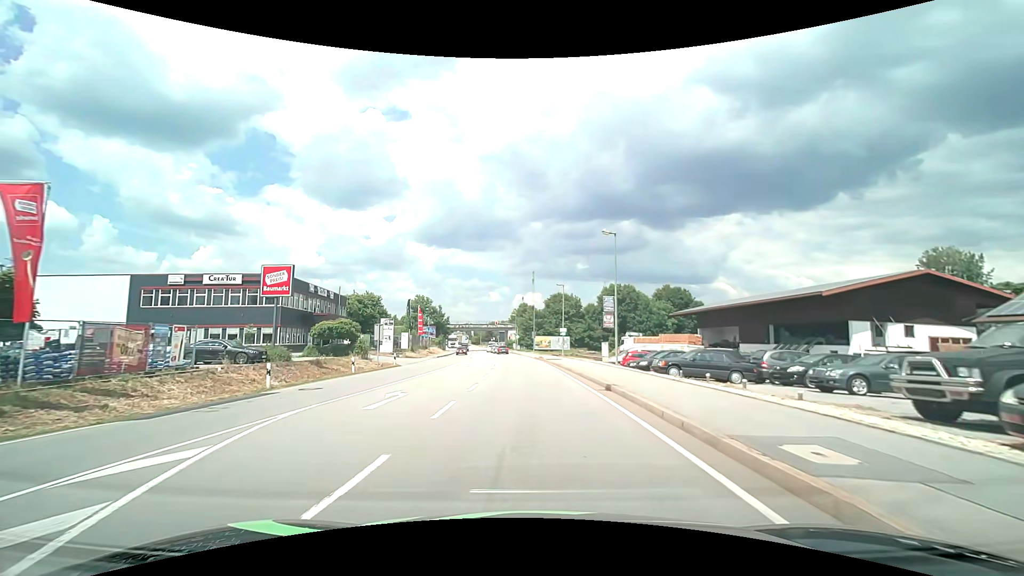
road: primary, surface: asphalt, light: Day
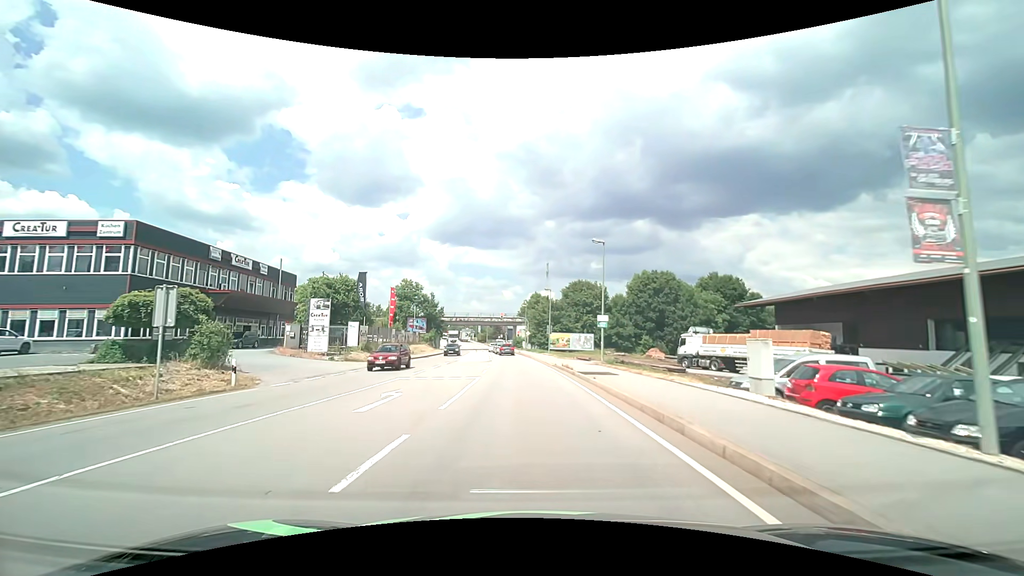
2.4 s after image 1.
(-0.2, +22.6) m; -2°
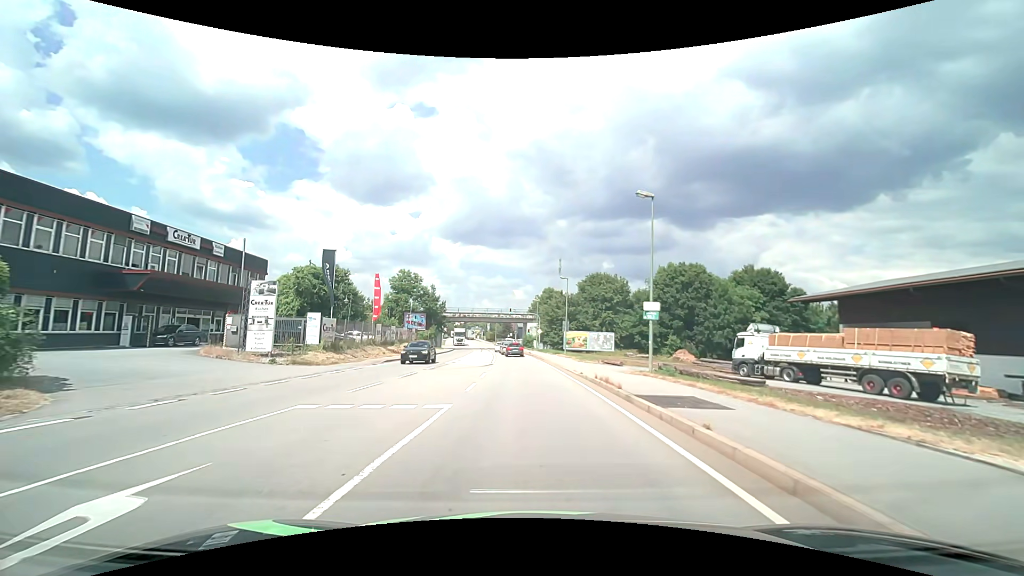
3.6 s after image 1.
(-0.1, +9.9) m; -1°
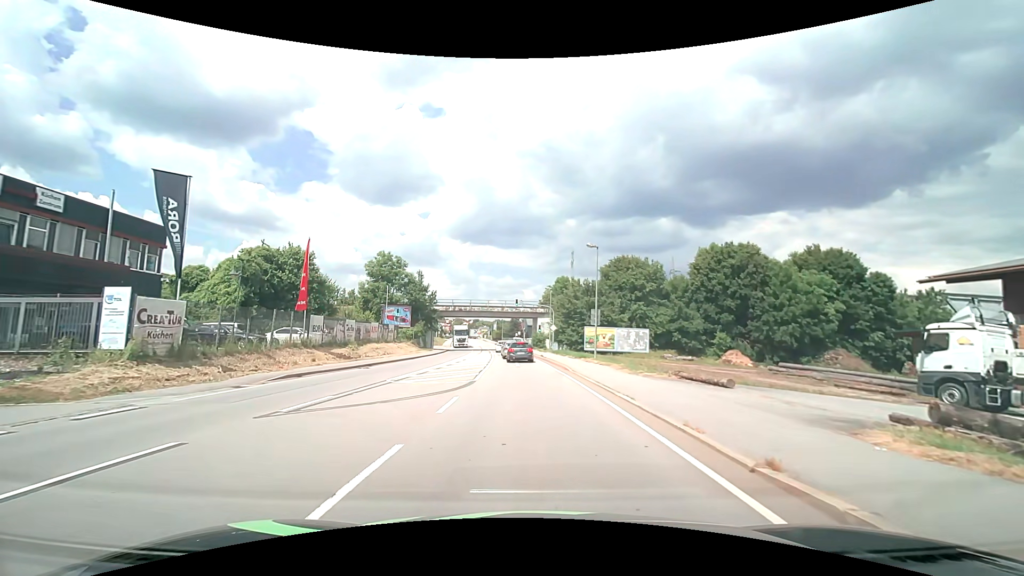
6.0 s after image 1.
(-0.1, +16.3) m; 0°
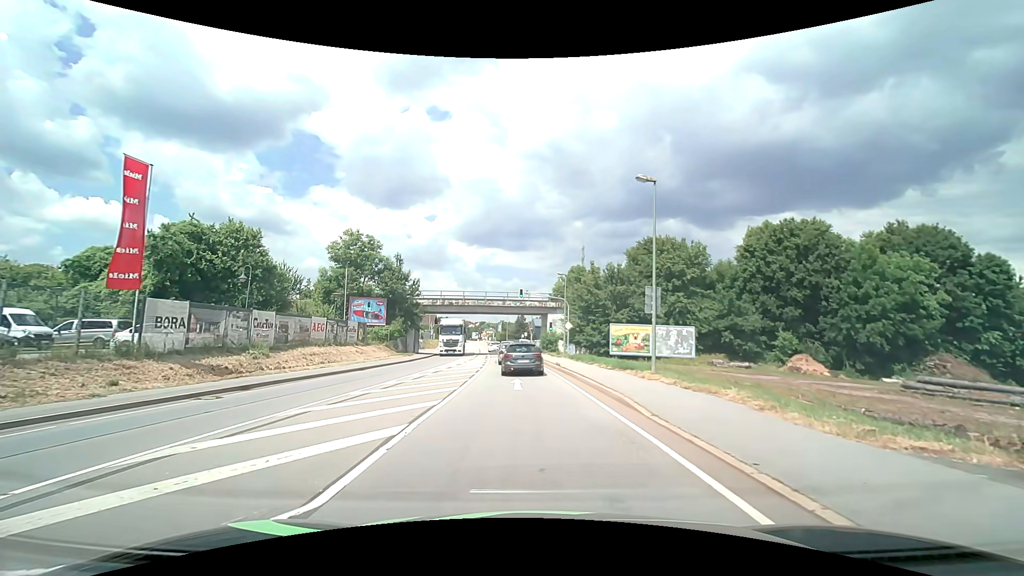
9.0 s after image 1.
(-0.2, +14.2) m; -1°
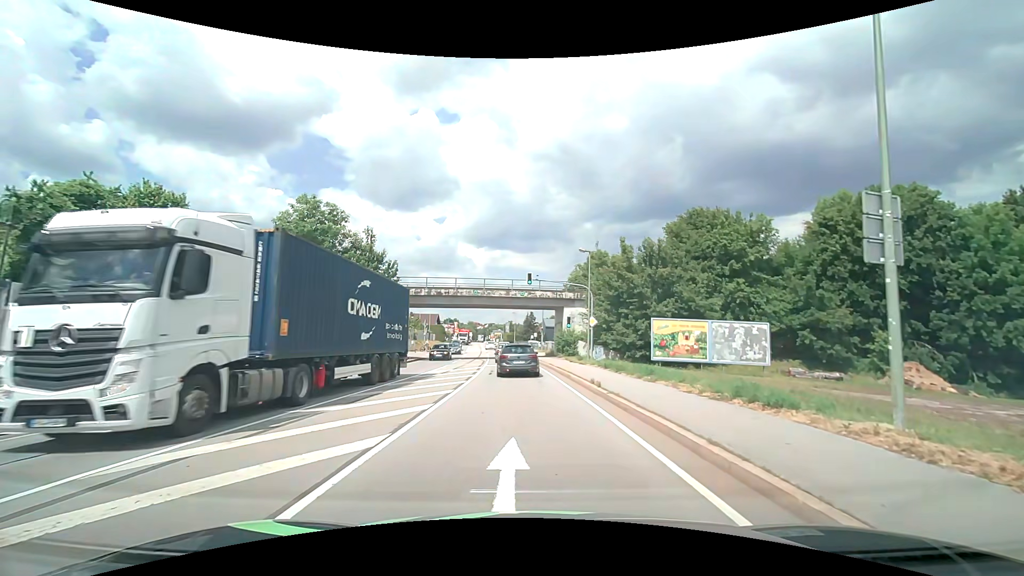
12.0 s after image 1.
(-0.1, +12.6) m; -1°
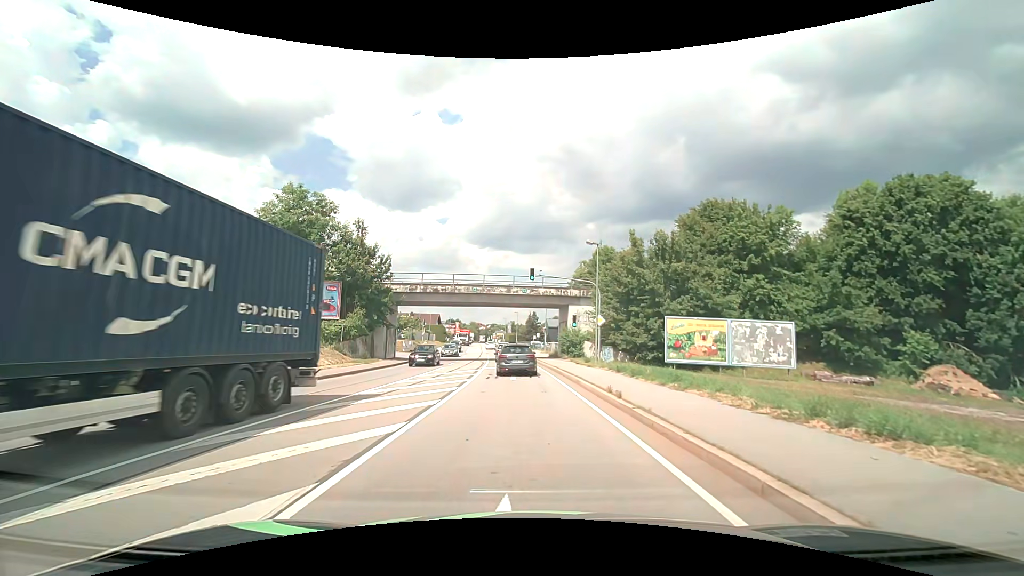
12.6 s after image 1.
(0.0, +2.8) m; 0°
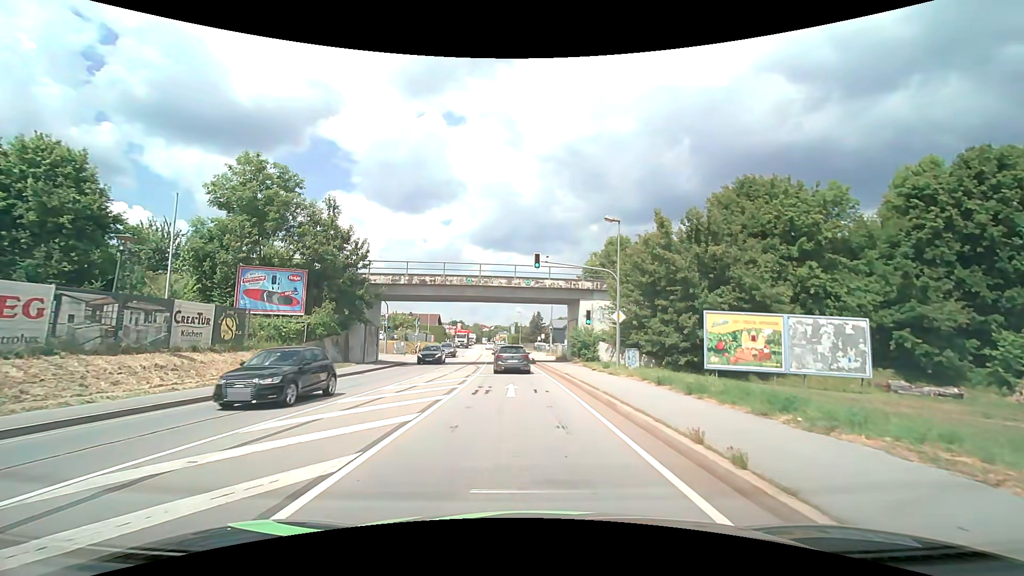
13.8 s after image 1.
(0.0, +6.4) m; 0°
(0, +10) (-1, +20) (-1, +30) (-2, +40) (-3, +50) (-4, +60) (-5, +70) (-6, +80) (-7, +90) (-8, +100) m
